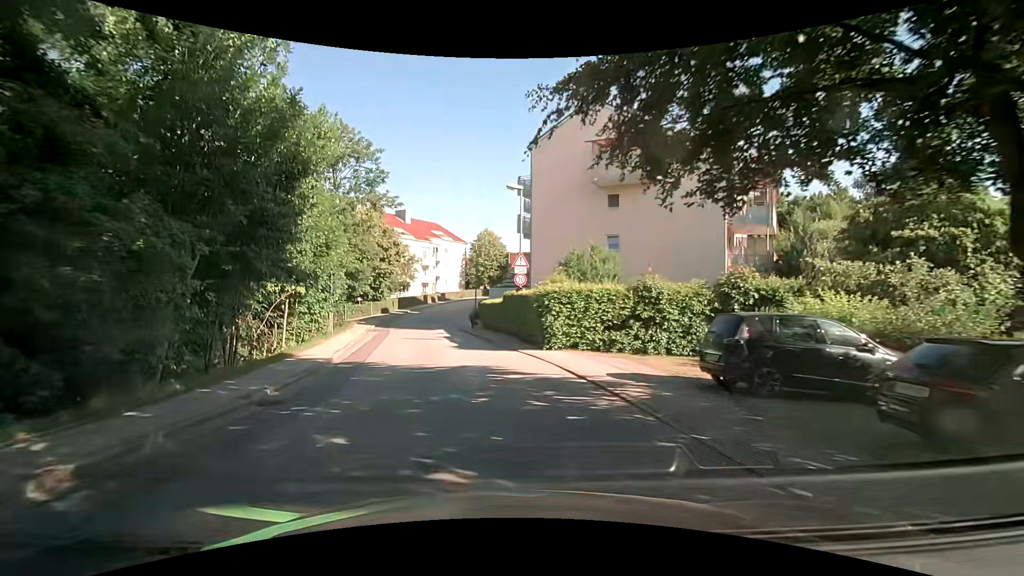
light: Day
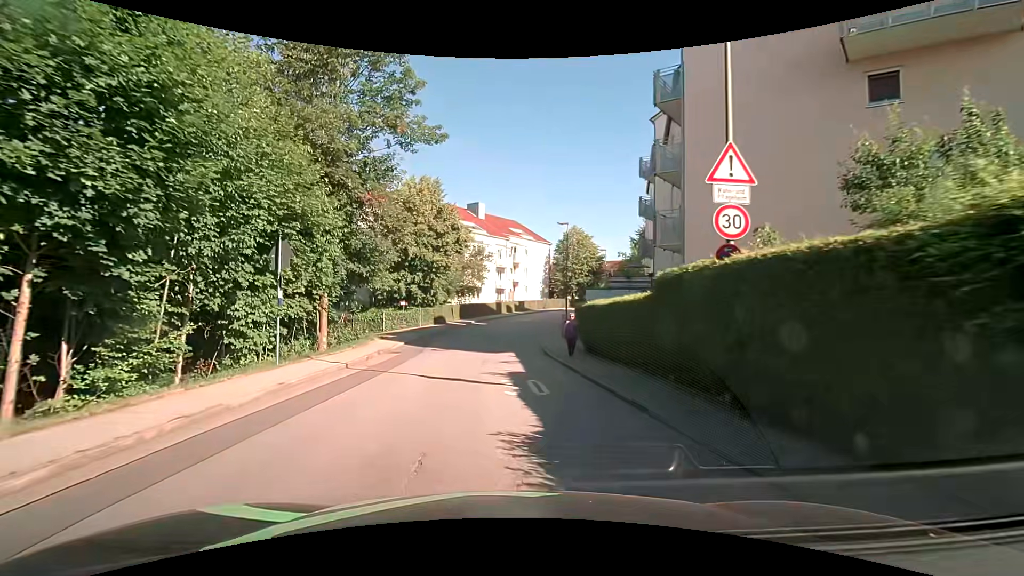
(-1.2, +16.4) m; -9°
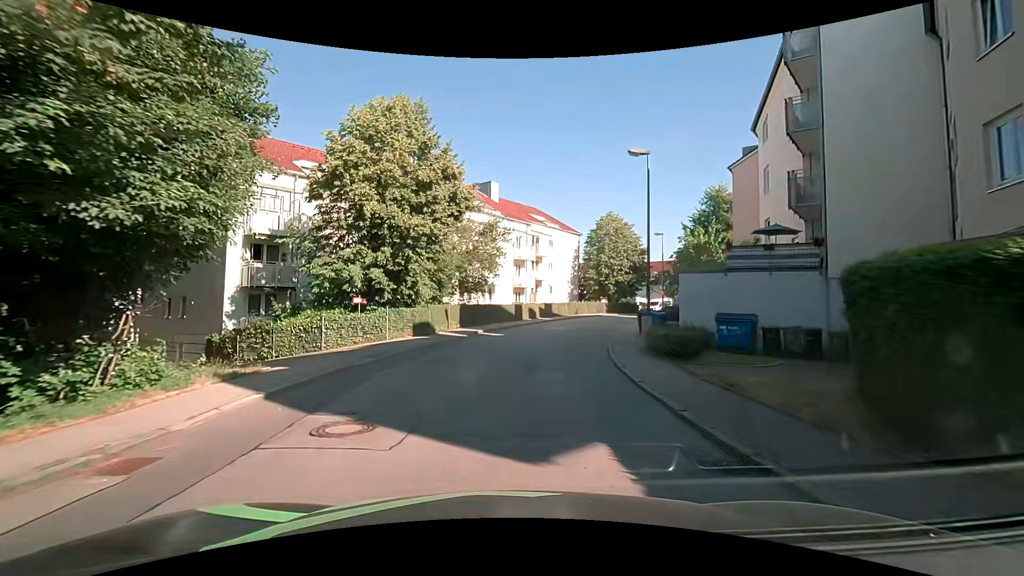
(-0.6, +15.7) m; -1°
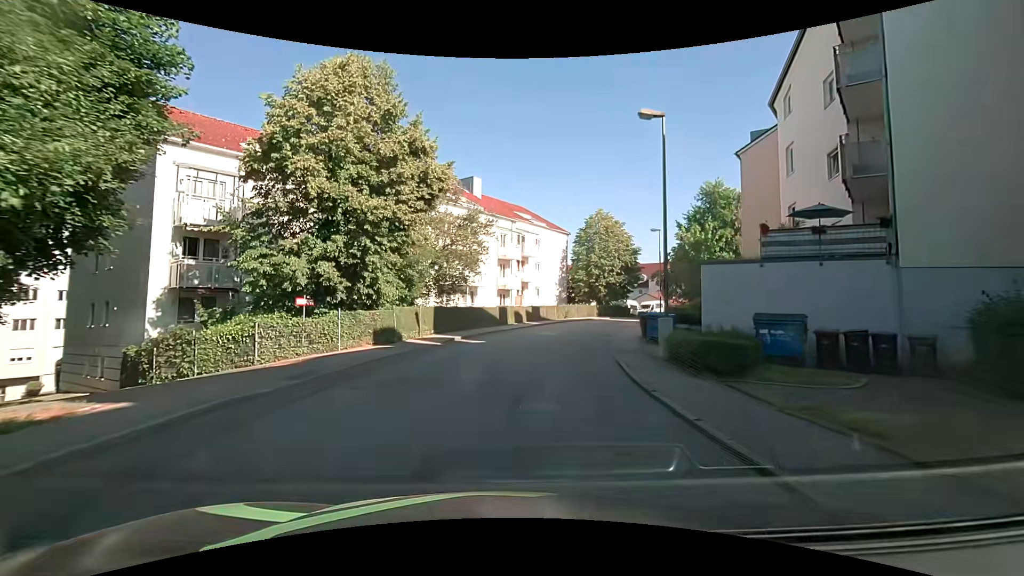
(+0.1, +4.1) m; +3°
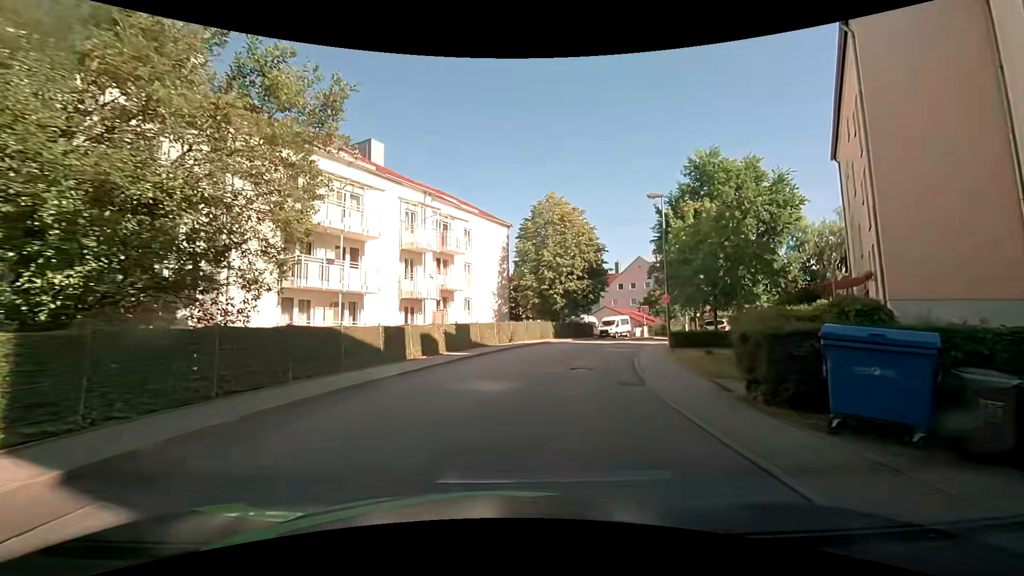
(+0.7, +17.3) m; +6°
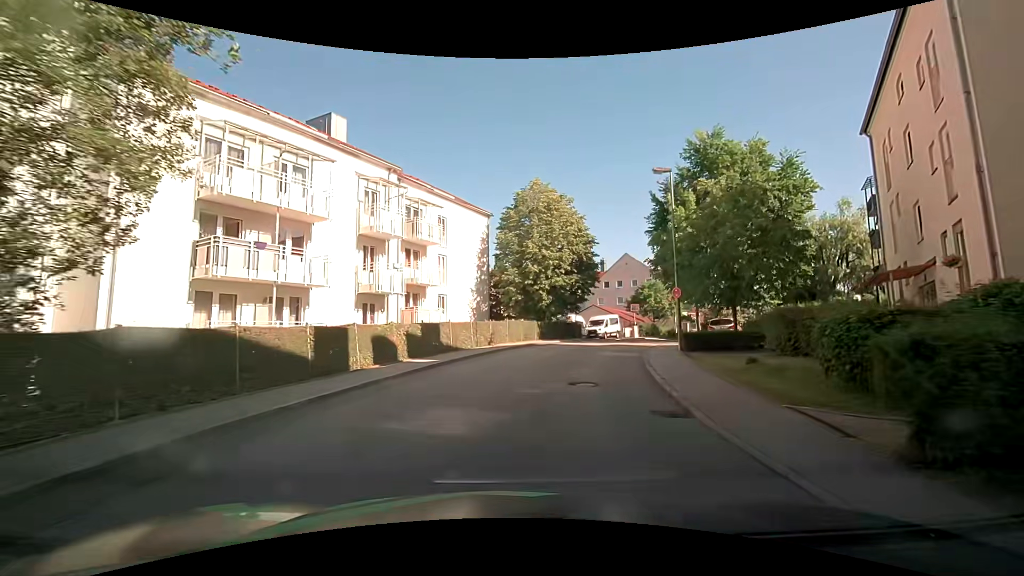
(+0.1, +4.4) m; +2°
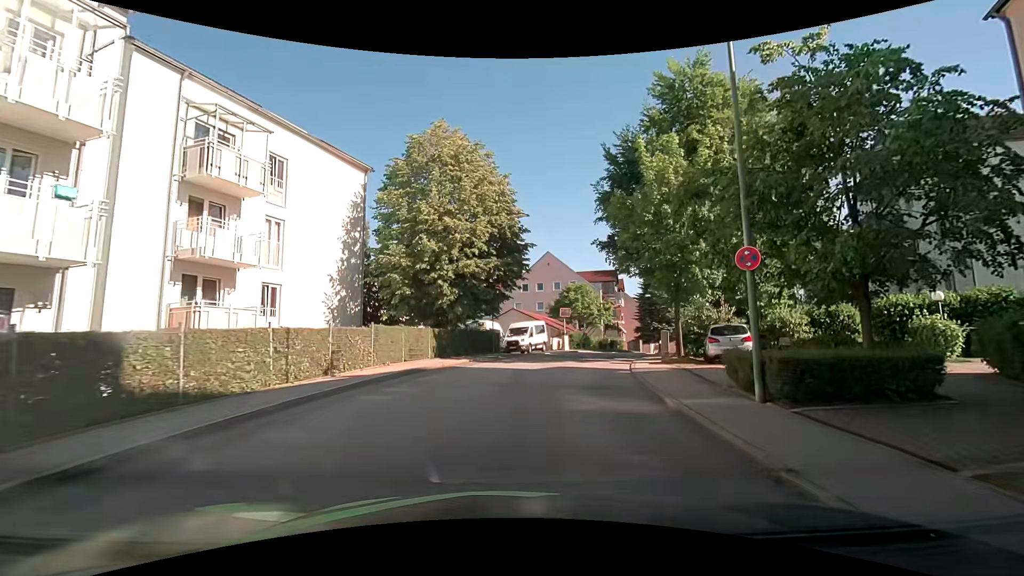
(+1.2, +12.9) m; +10°
